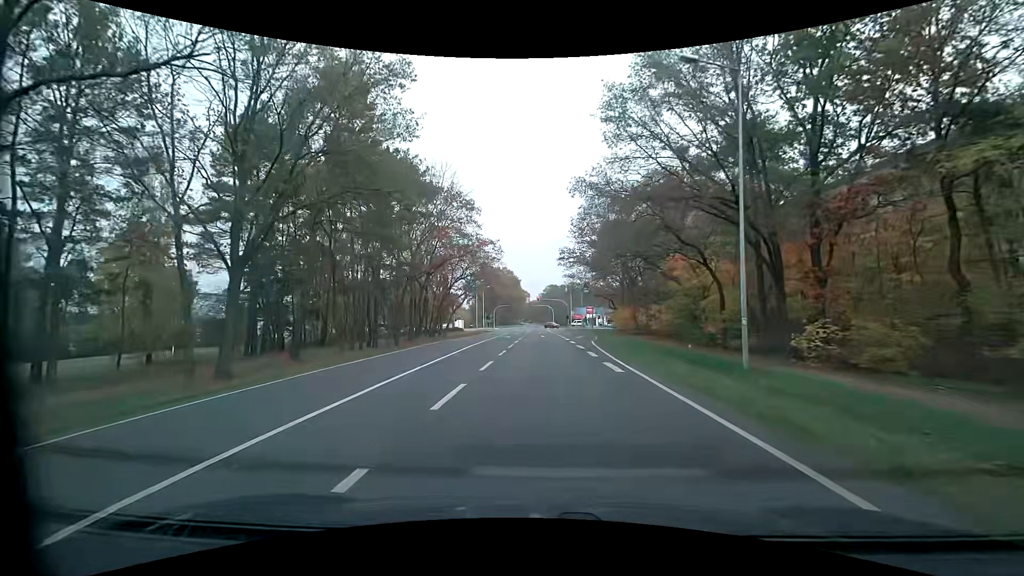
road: primary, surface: asphalt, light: Day
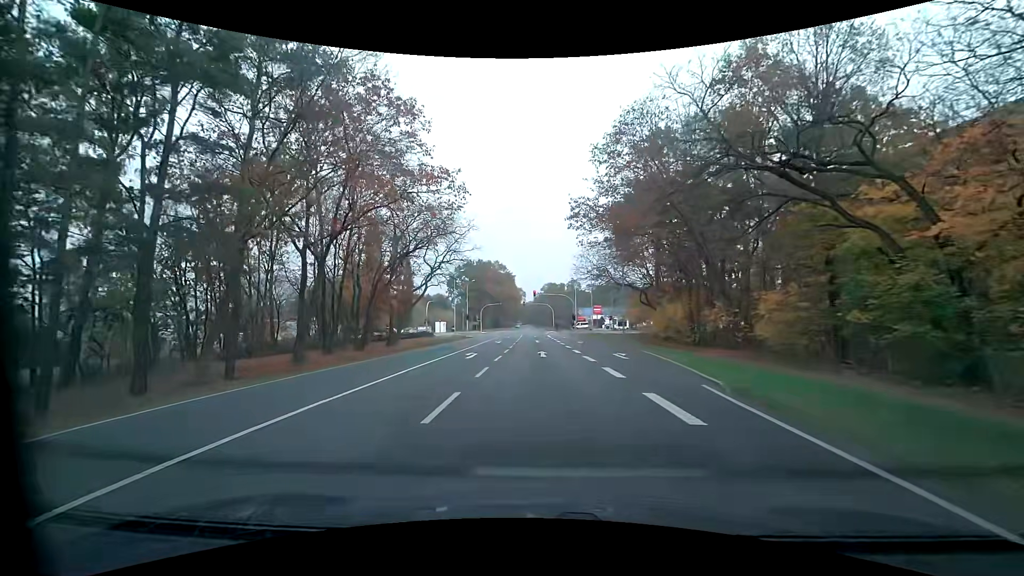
(+0.2, +24.6) m; 0°
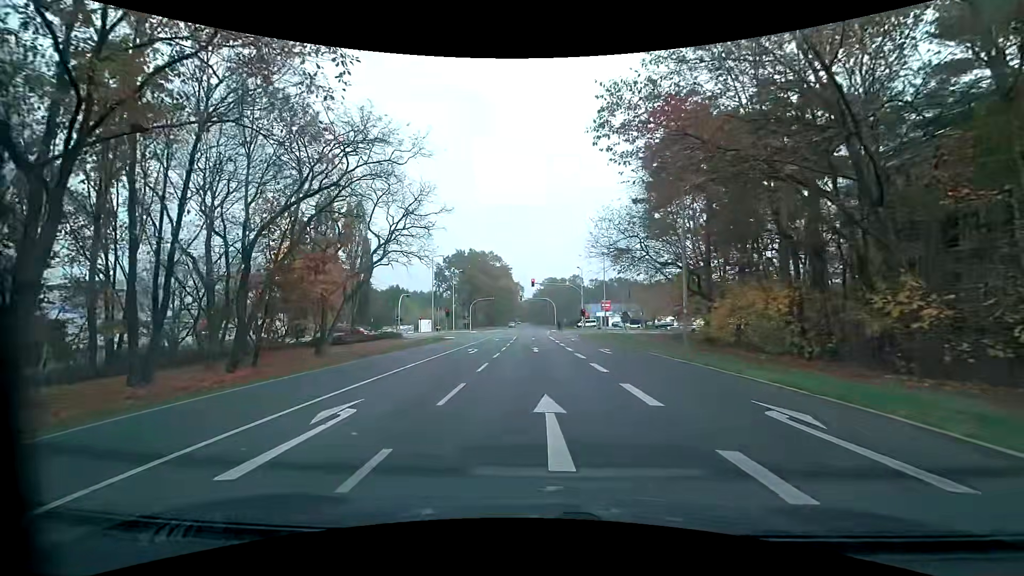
(+0.1, +16.4) m; +1°
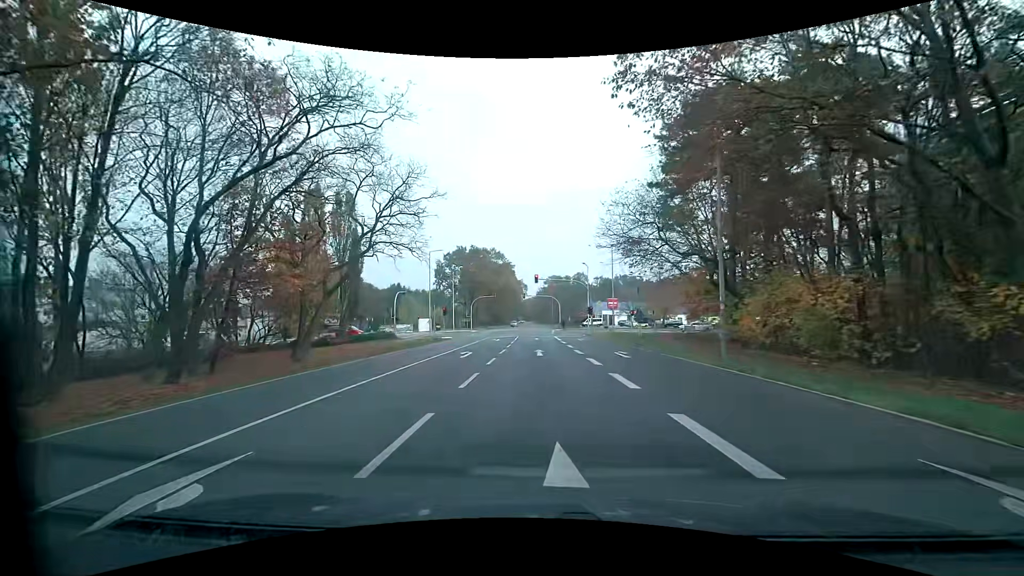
(-0.1, +4.0) m; 0°
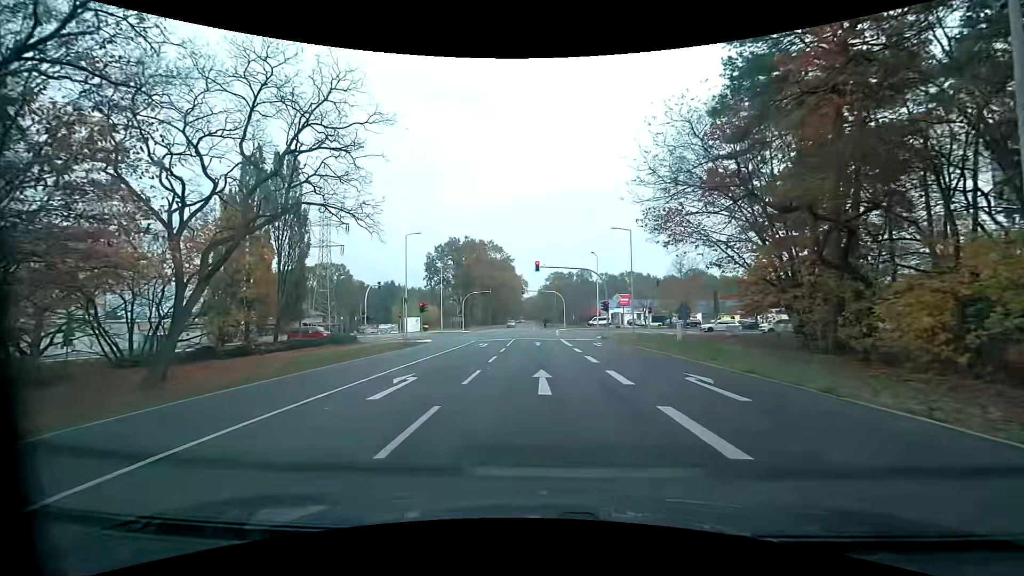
(-0.2, +11.4) m; 0°
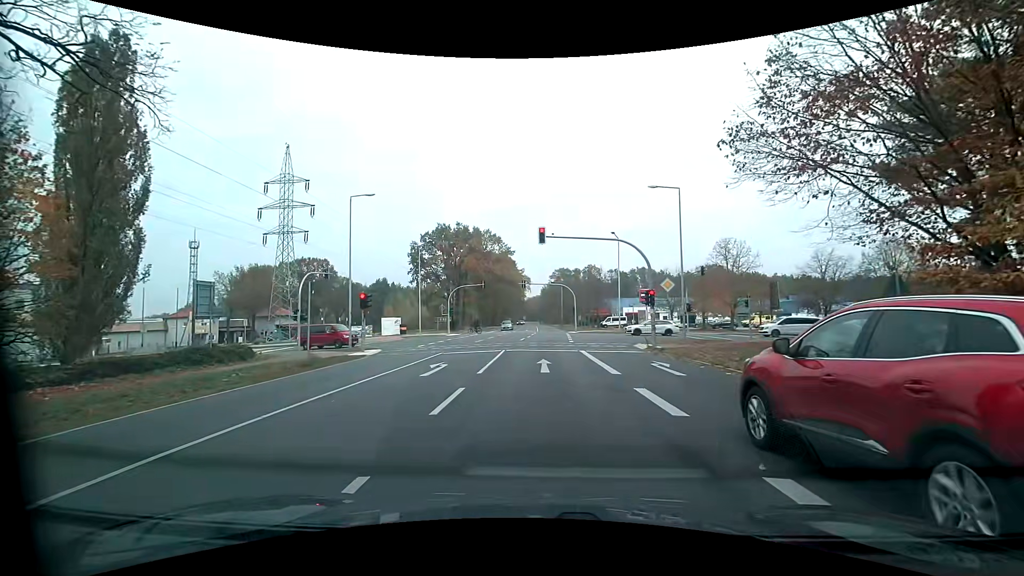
(-0.4, +15.5) m; 0°
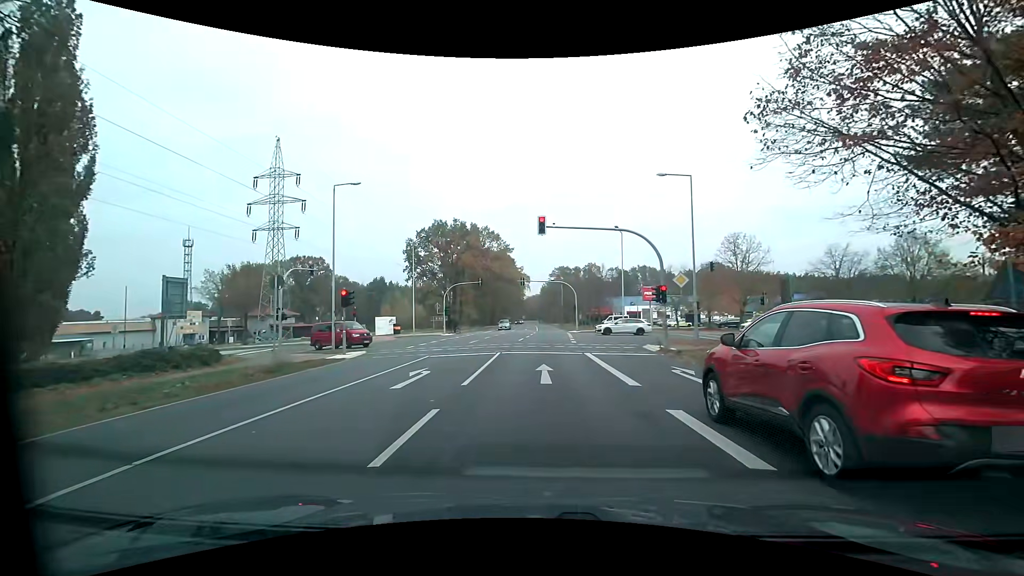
(0.0, +2.6) m; -1°
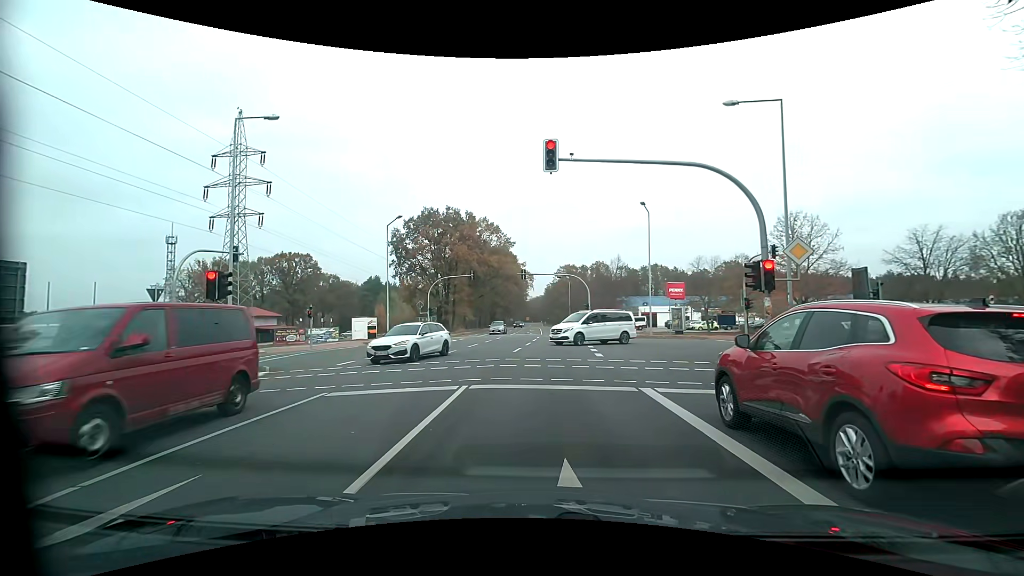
(-0.1, +10.7) m; +2°
(0, +10) (0, +20) (0, +30) (0, +40) (0, +50) (-1, +60) (-1, +70) (-1, +80) (-2, +90) (-2, +100) m
